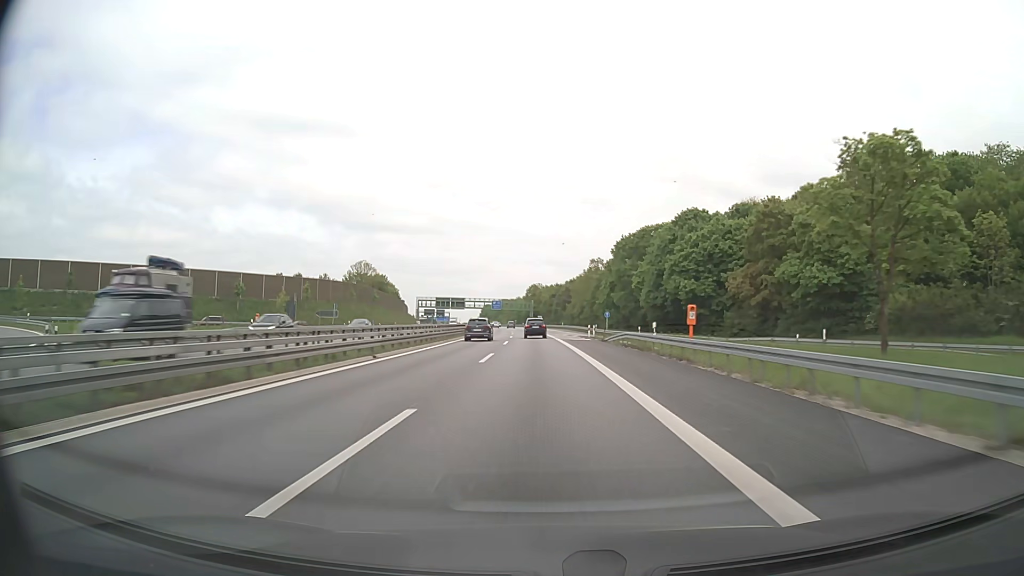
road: motorway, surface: asphalt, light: Day
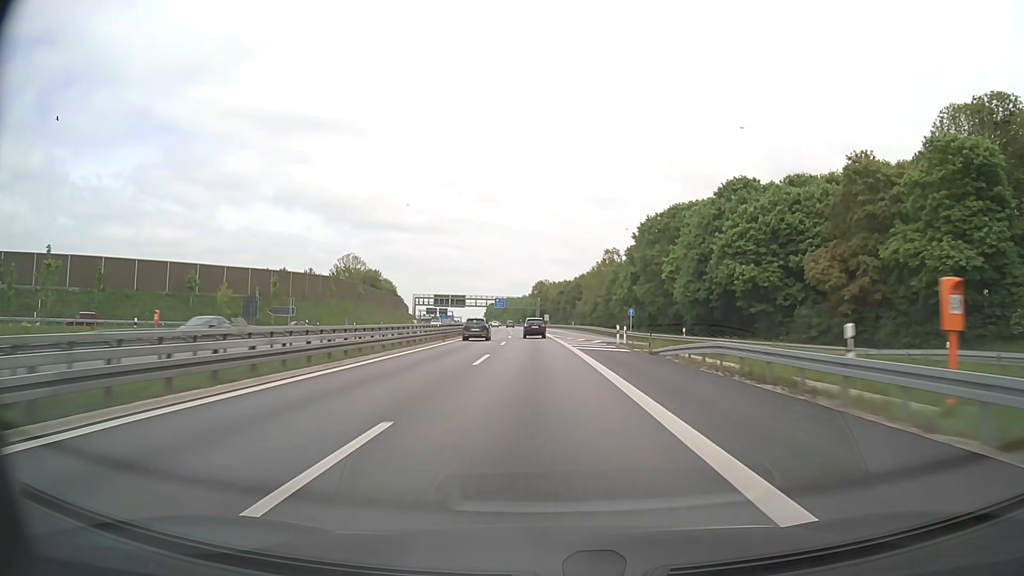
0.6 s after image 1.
(-0.1, +19.7) m; -1°
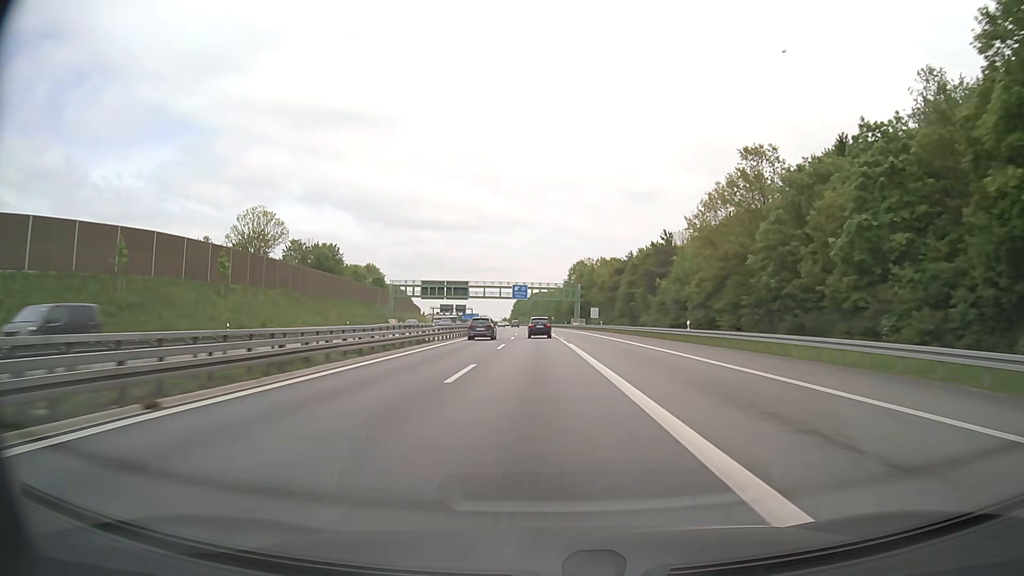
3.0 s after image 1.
(-2.0, +78.7) m; -3°
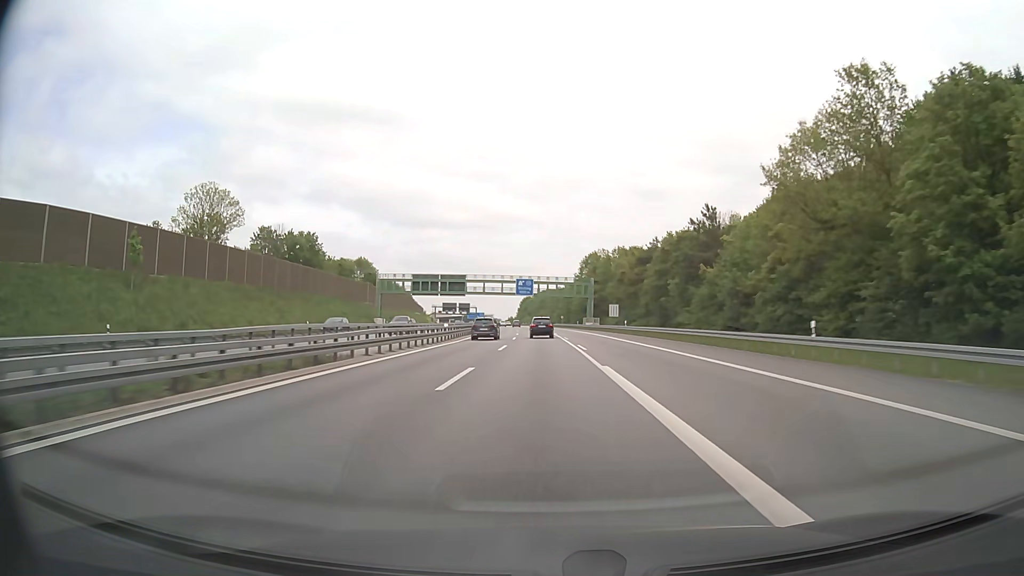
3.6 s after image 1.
(-0.1, +19.7) m; -1°
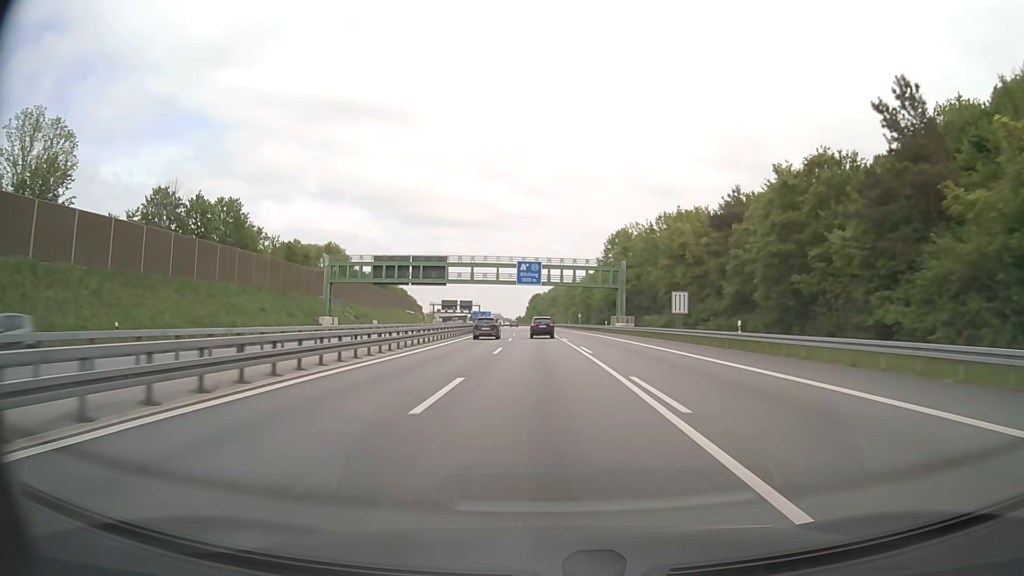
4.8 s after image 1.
(-0.4, +39.2) m; -1°
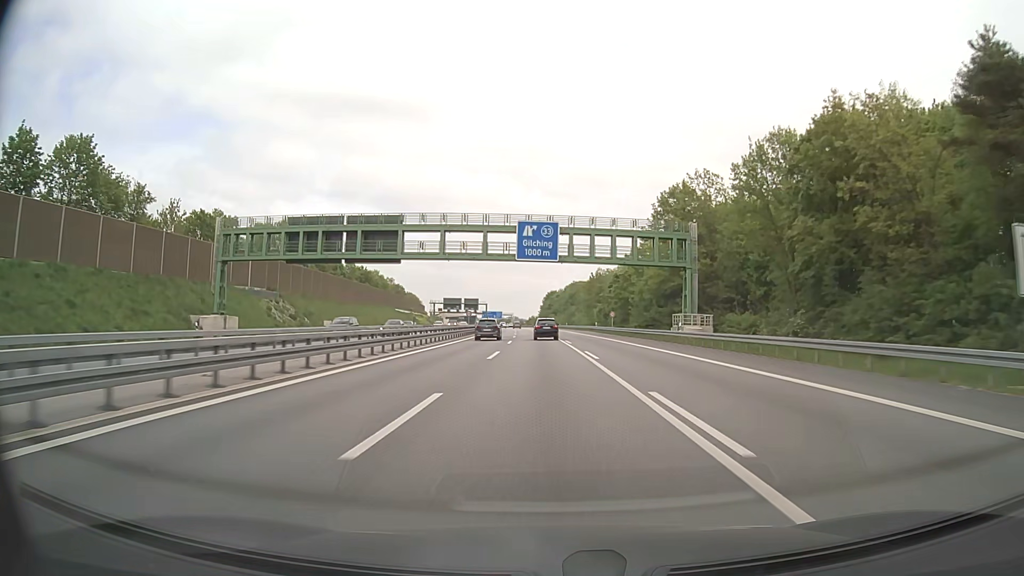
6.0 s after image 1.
(-0.4, +39.2) m; -1°
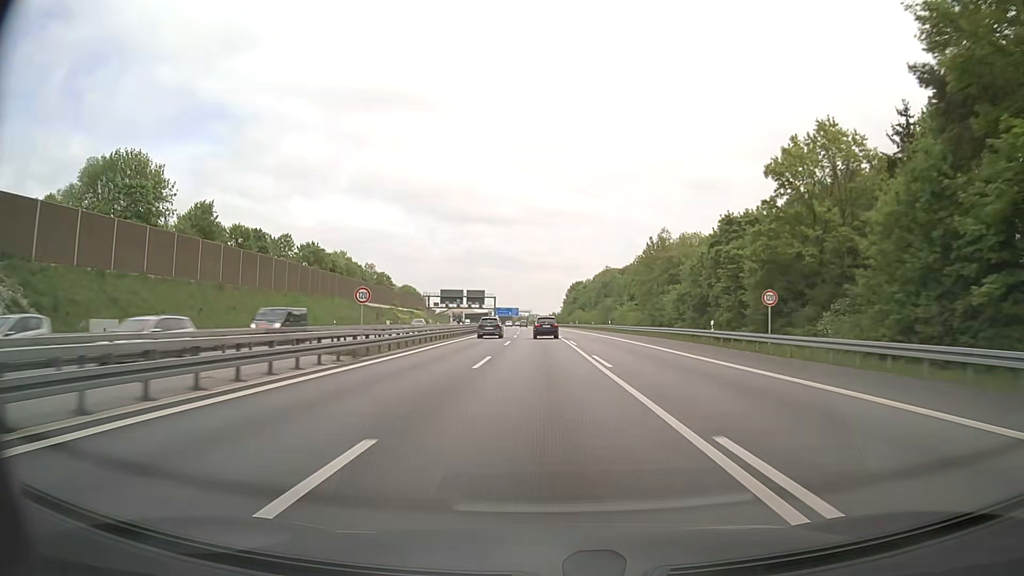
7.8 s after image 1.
(-1.0, +59.0) m; -2°
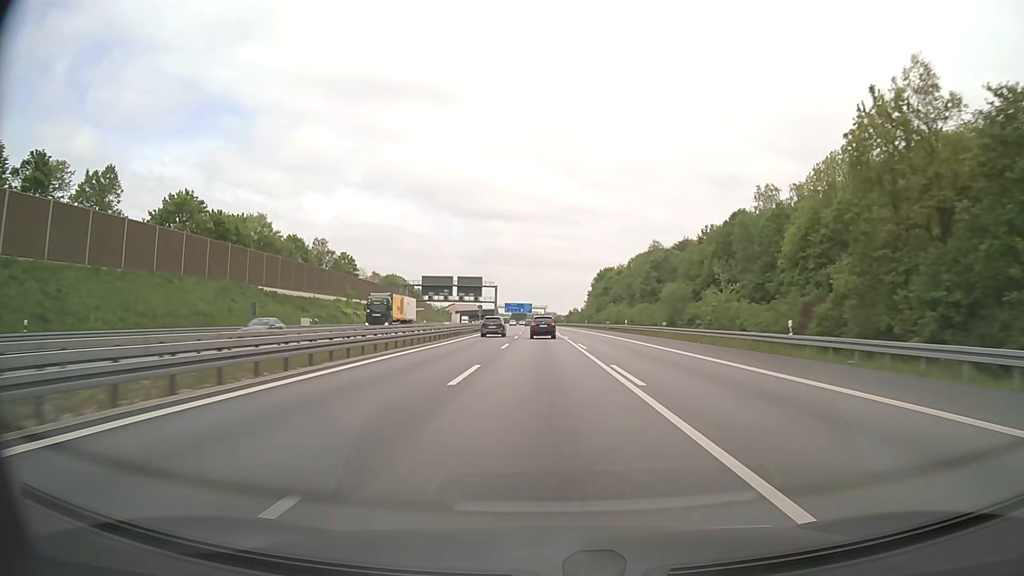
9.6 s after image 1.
(-0.9, +59.5) m; -1°
(0, +10) (0, +20) (0, +30) (0, +40) (0, +50) (-1, +60) (-1, +70) (-1, +80) (-1, +90) (-2, +100) m
